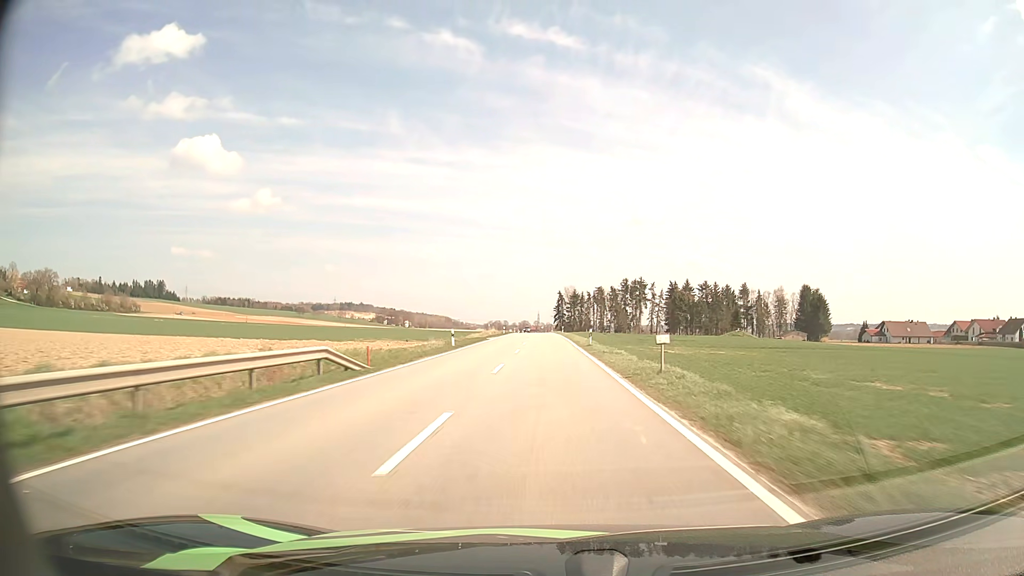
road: tertiary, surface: asphalt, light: Day
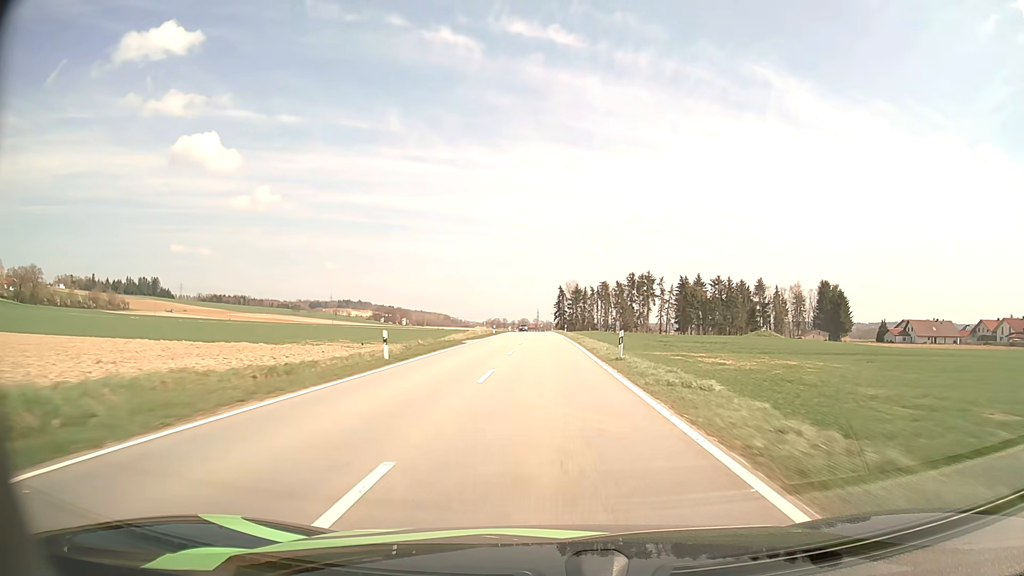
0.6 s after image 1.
(0.0, +16.2) m; 0°
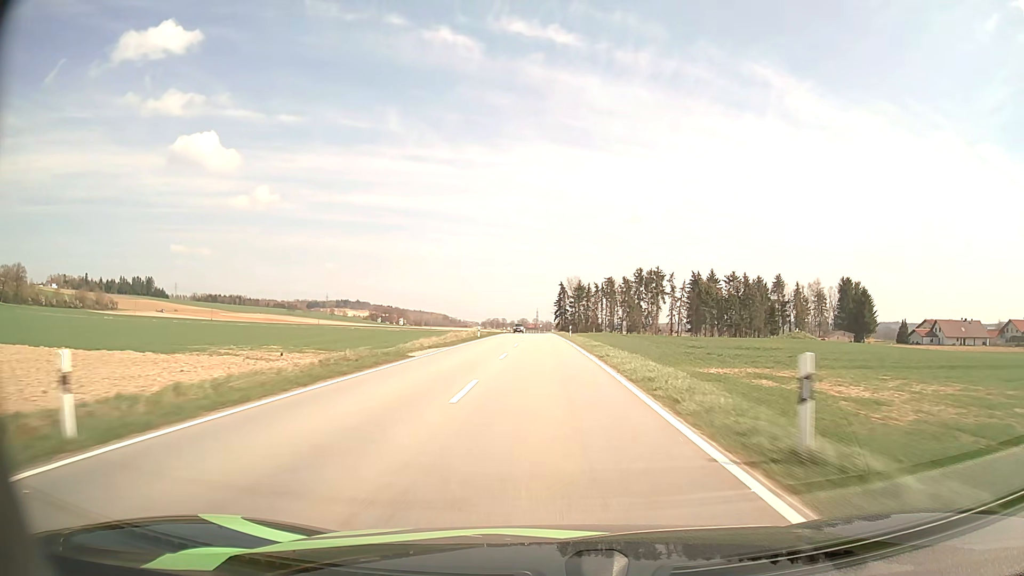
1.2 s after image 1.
(0.0, +16.2) m; 0°
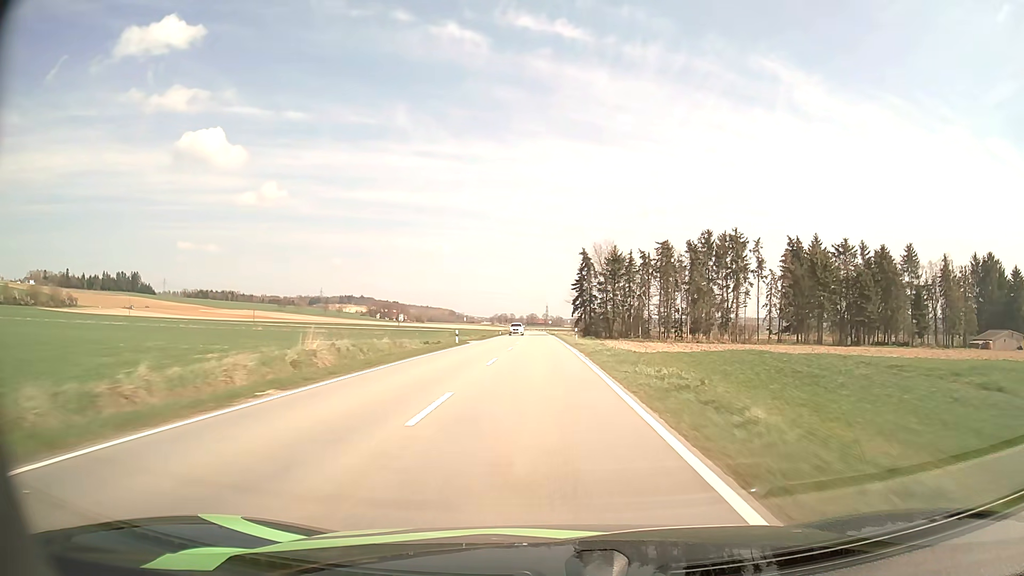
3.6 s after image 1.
(-0.4, +64.8) m; -1°
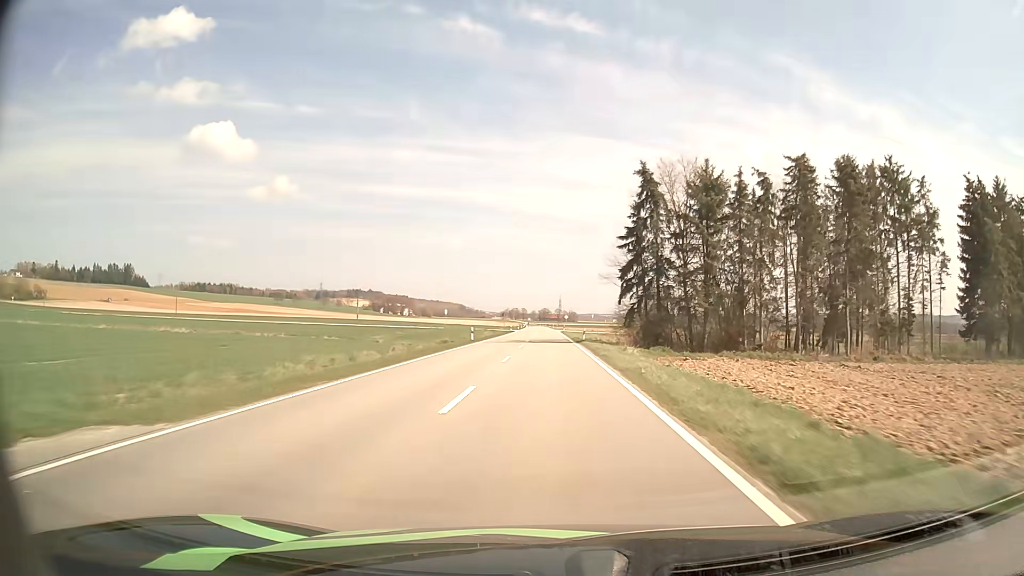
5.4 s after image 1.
(-0.5, +48.5) m; -1°
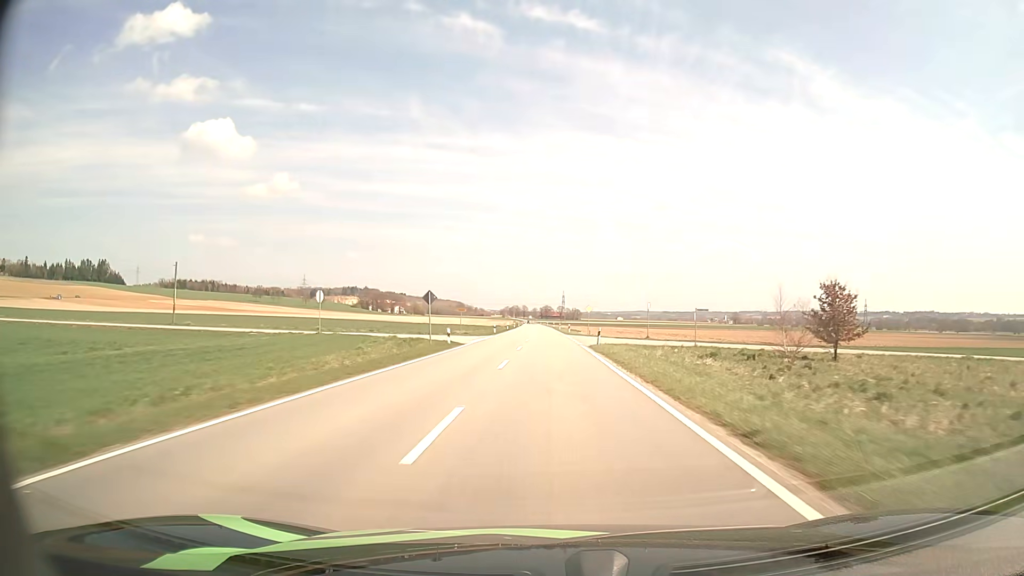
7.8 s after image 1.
(-0.1, +65.8) m; 0°
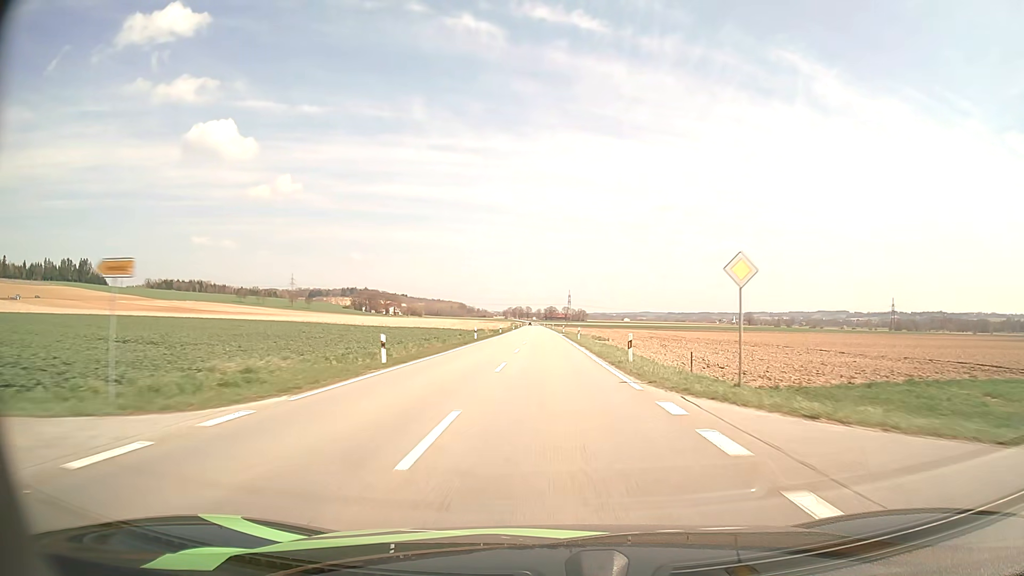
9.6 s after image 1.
(-0.2, +50.2) m; 0°
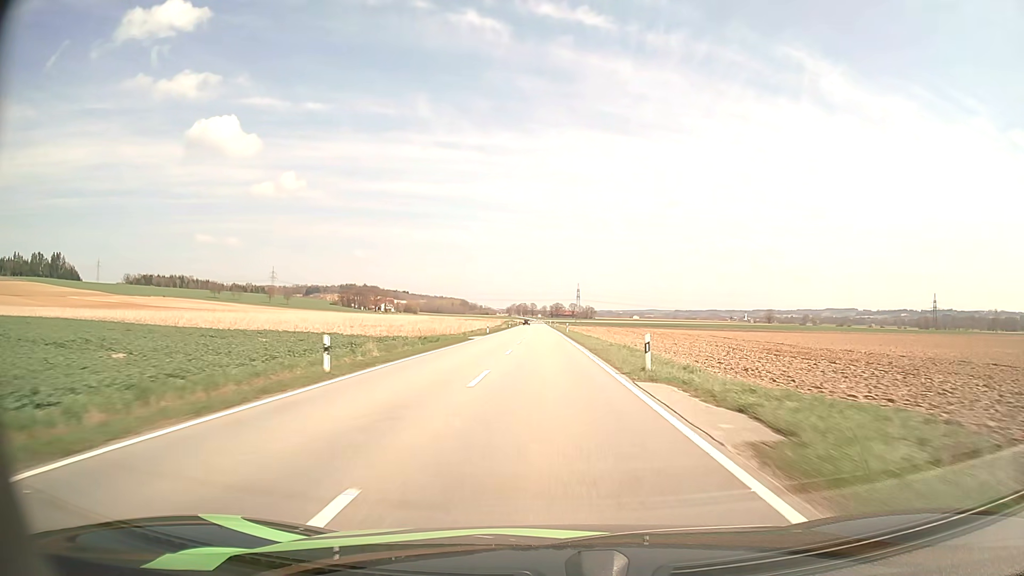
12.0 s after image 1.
(-0.2, +67.4) m; 0°
(0, +10) (0, +20) (0, +30) (0, +40) (0, +50) (0, +60) (0, +70) (0, +80) (-1, +90) (-1, +100) m
